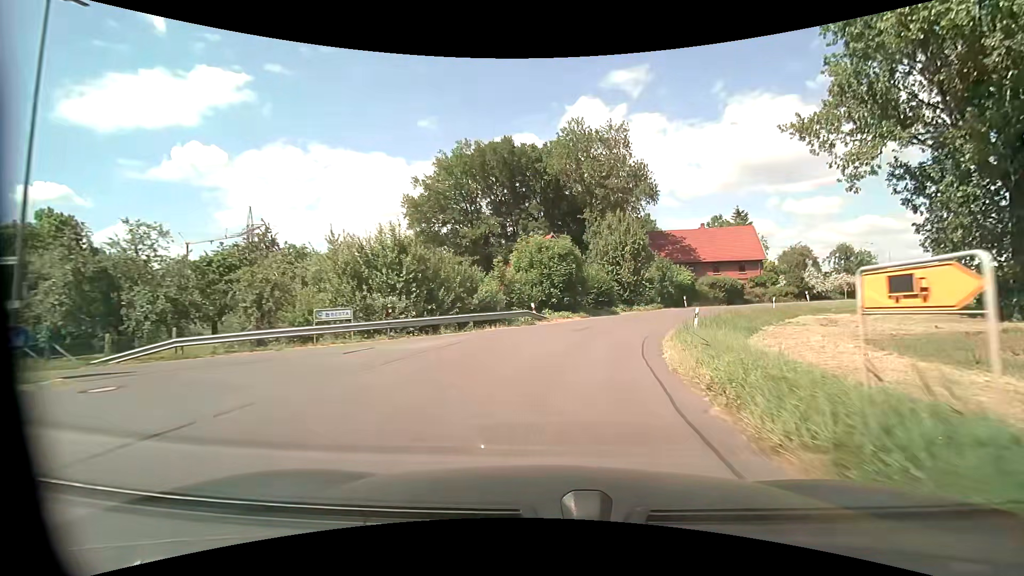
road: unclassified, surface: asphalt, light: Day
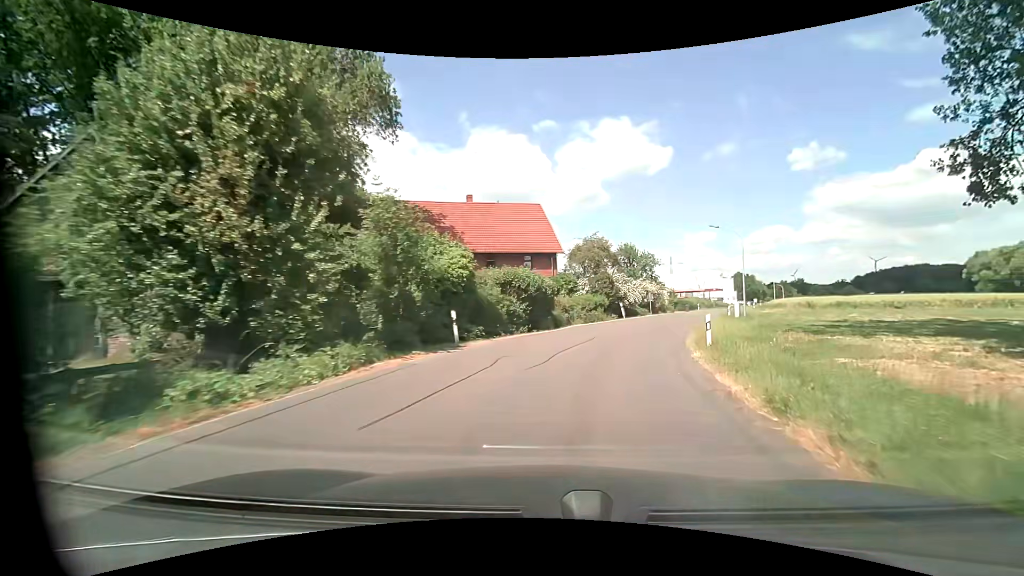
(+7.6, +34.0) m; +28°
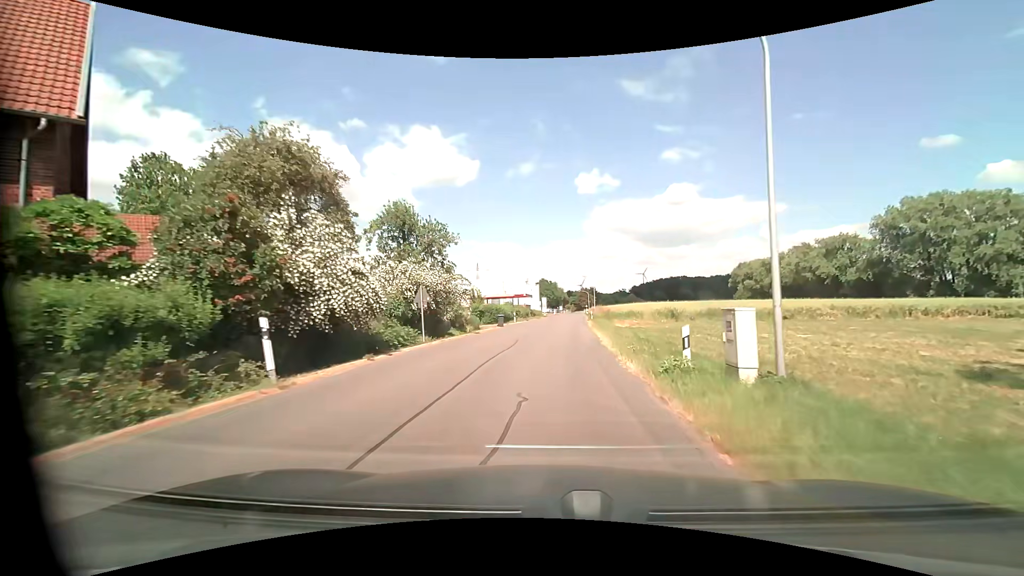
(+7.5, +32.2) m; +22°
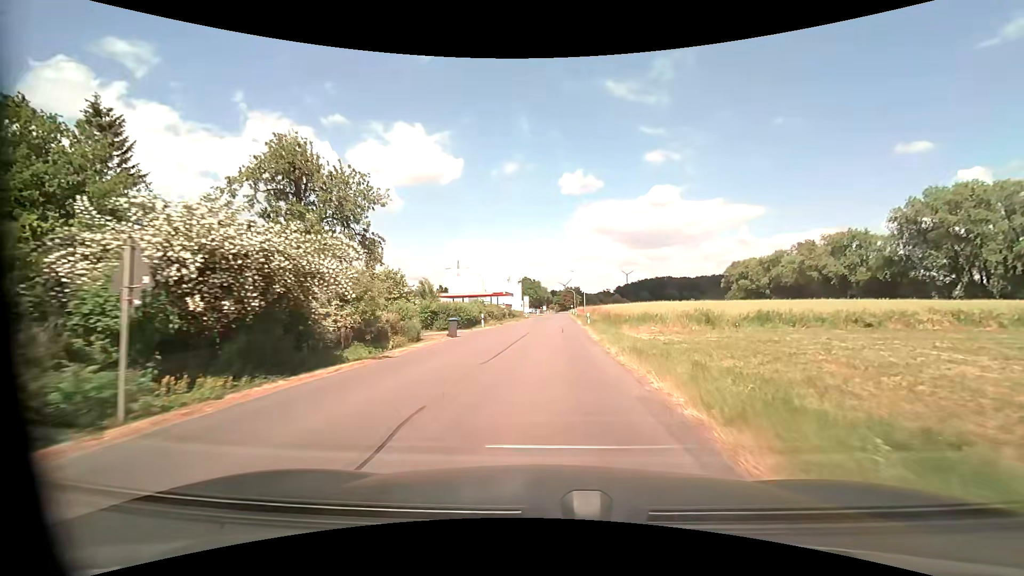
(+0.2, +14.3) m; +2°
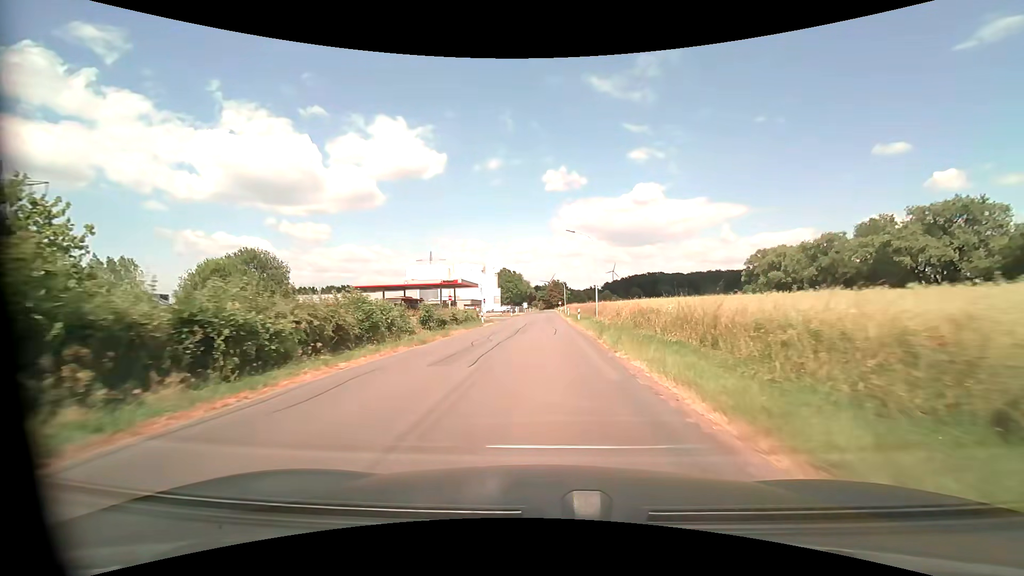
(+0.8, +39.8) m; +2°
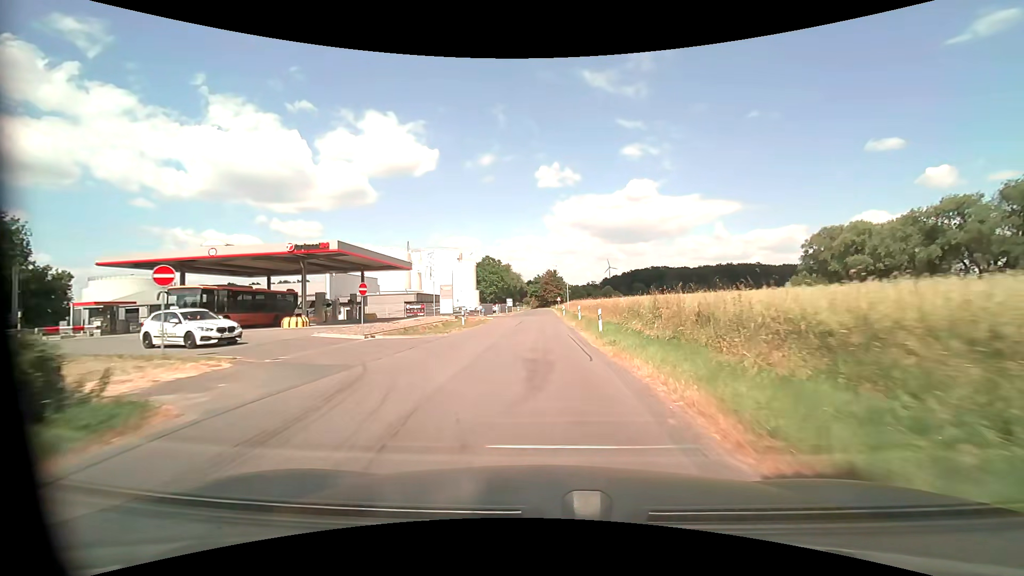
(+0.2, +41.1) m; +1°
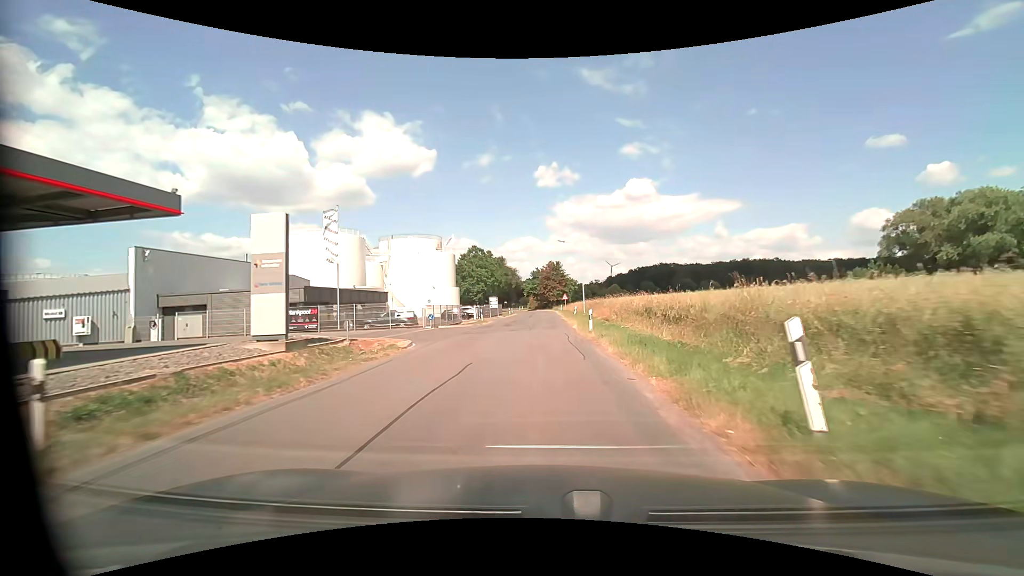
(-0.1, +30.4) m; 0°
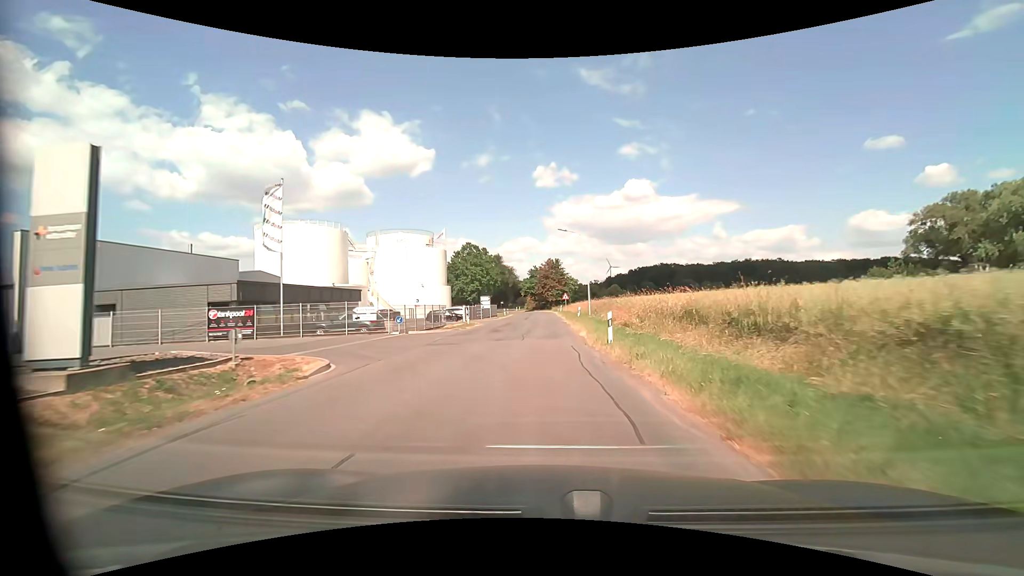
(0.0, +7.3) m; 0°
(0, +10) (0, +20) (0, +30) (0, +40) (0, +50) (0, +60) (0, +70) (0, +80) (0, +90) (-1, +100) m
